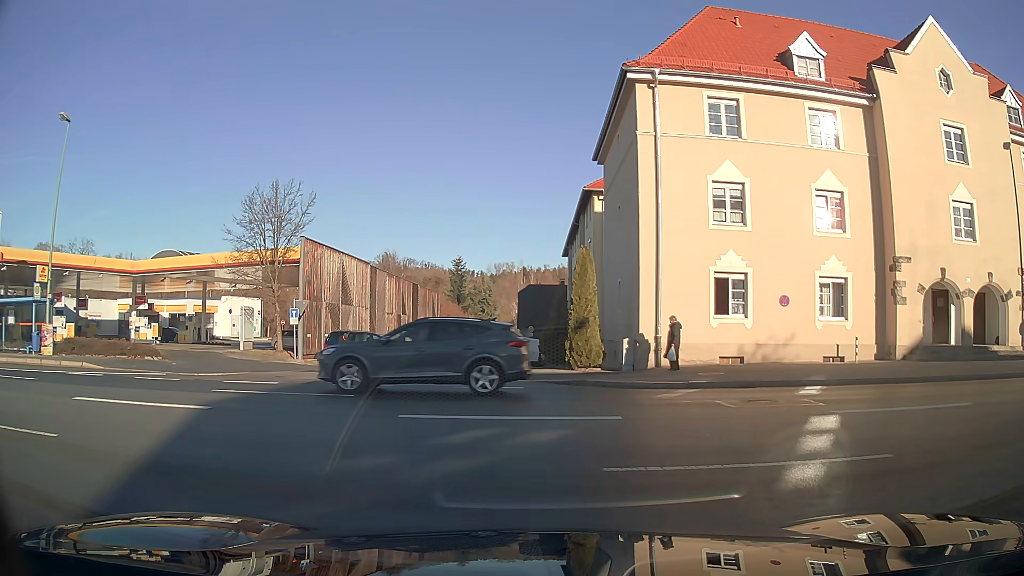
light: Day
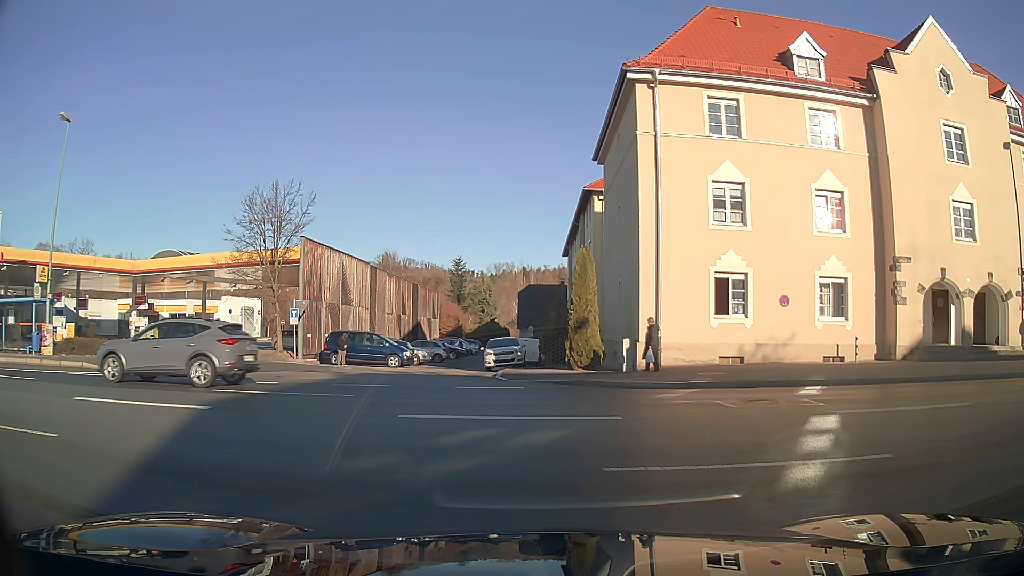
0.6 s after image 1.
(0.0, 0.0) m; 0°
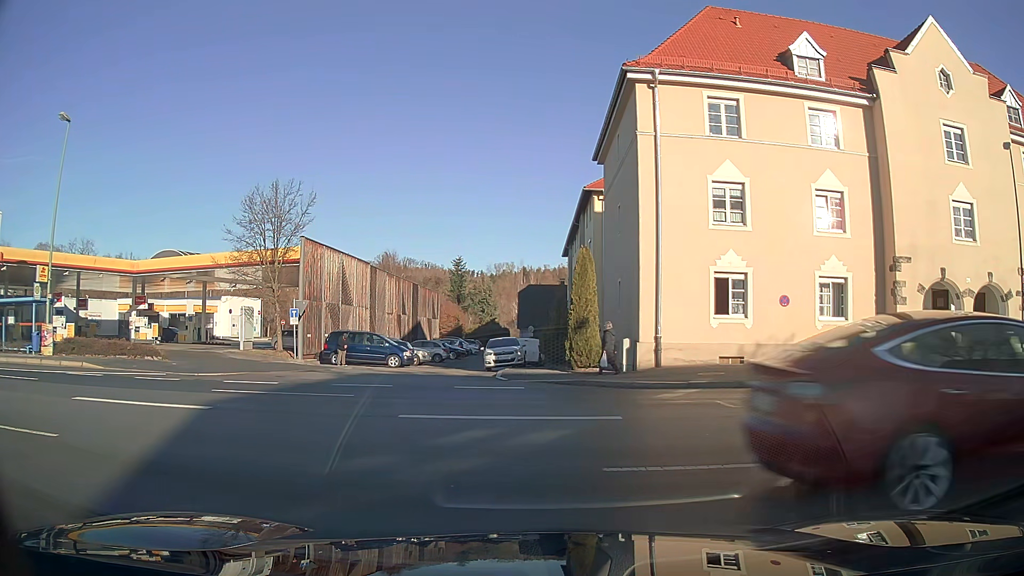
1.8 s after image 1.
(0.0, 0.0) m; 0°
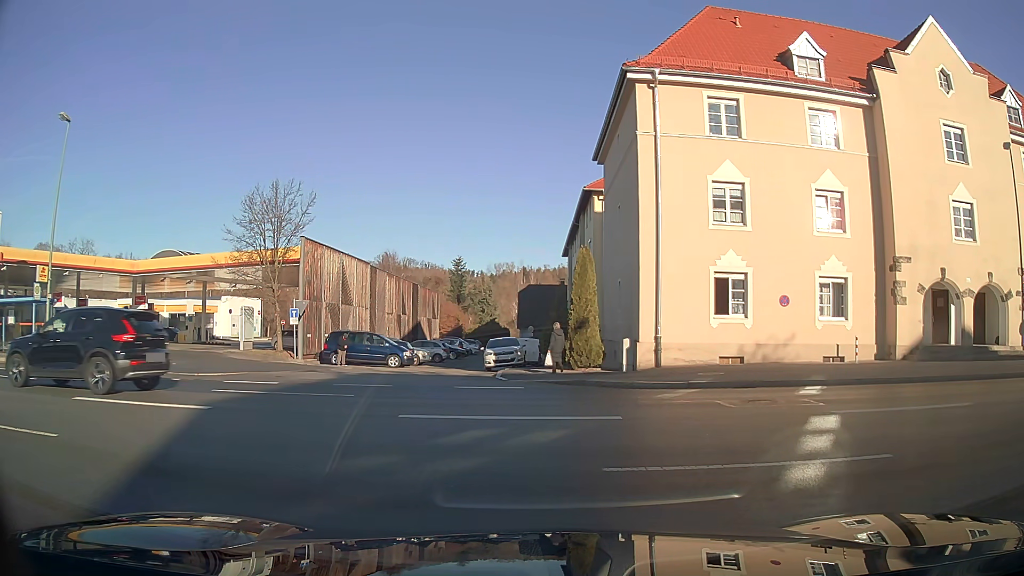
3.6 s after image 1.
(0.0, 0.0) m; 0°
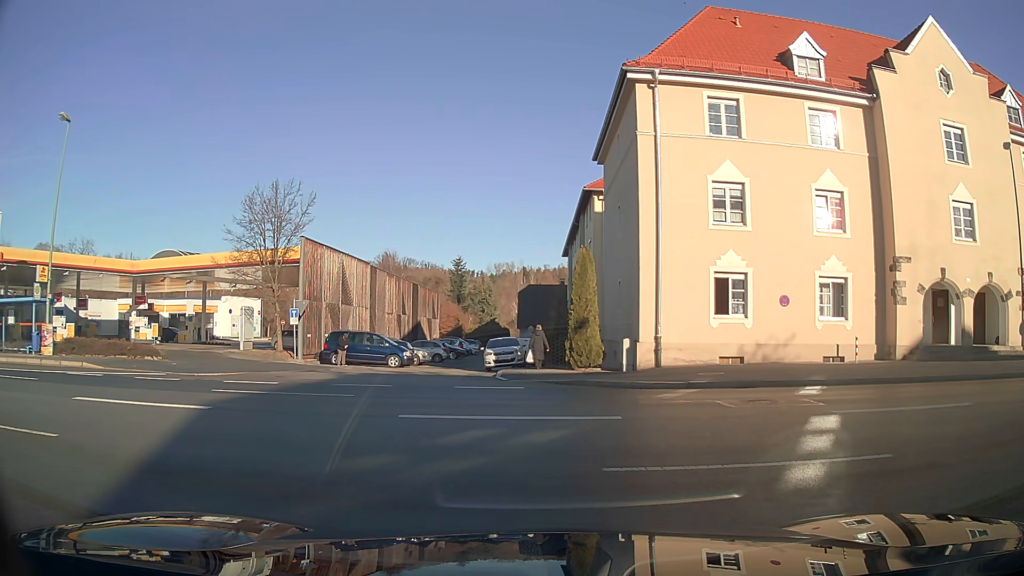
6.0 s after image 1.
(0.0, 0.0) m; 0°
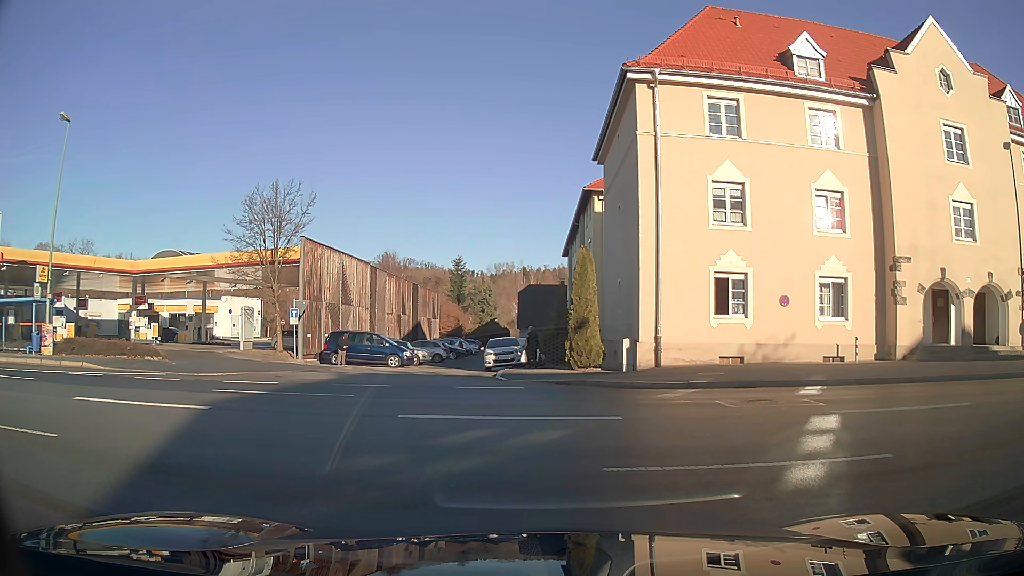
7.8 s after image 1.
(0.0, 0.0) m; 0°
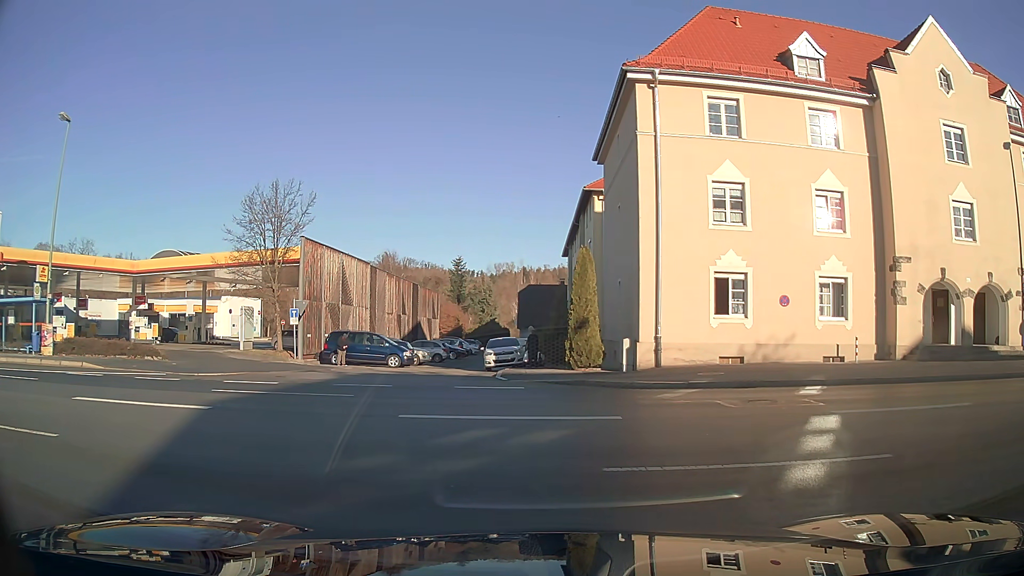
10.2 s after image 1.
(0.0, 0.0) m; 0°
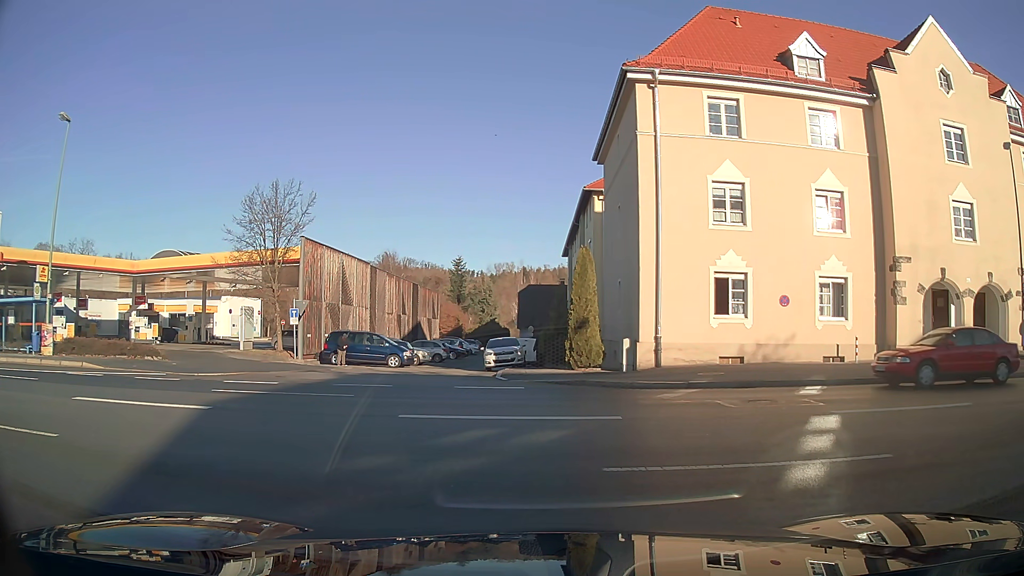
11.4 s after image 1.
(0.0, 0.0) m; 0°
